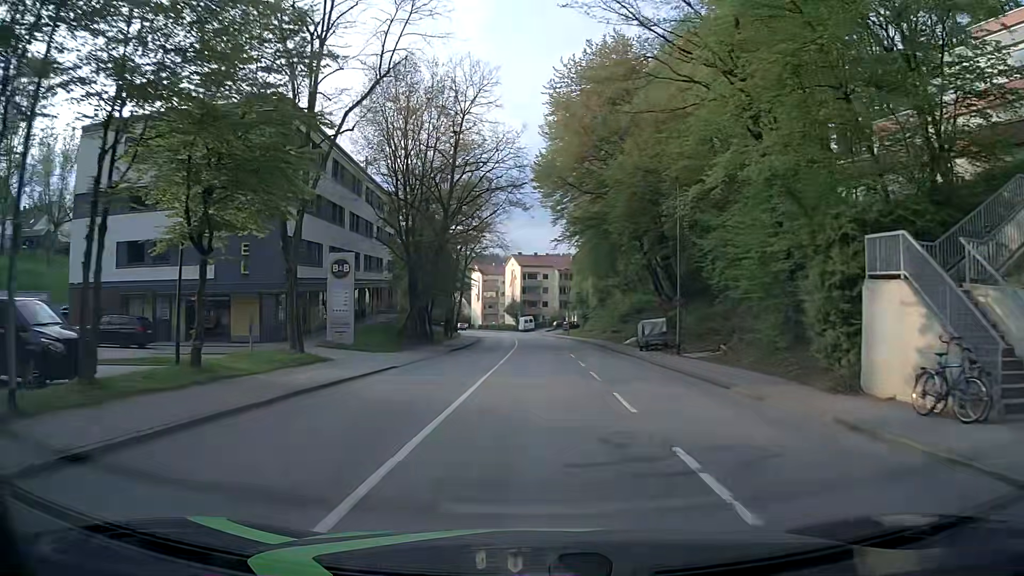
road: tertiary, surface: asphalt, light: Day
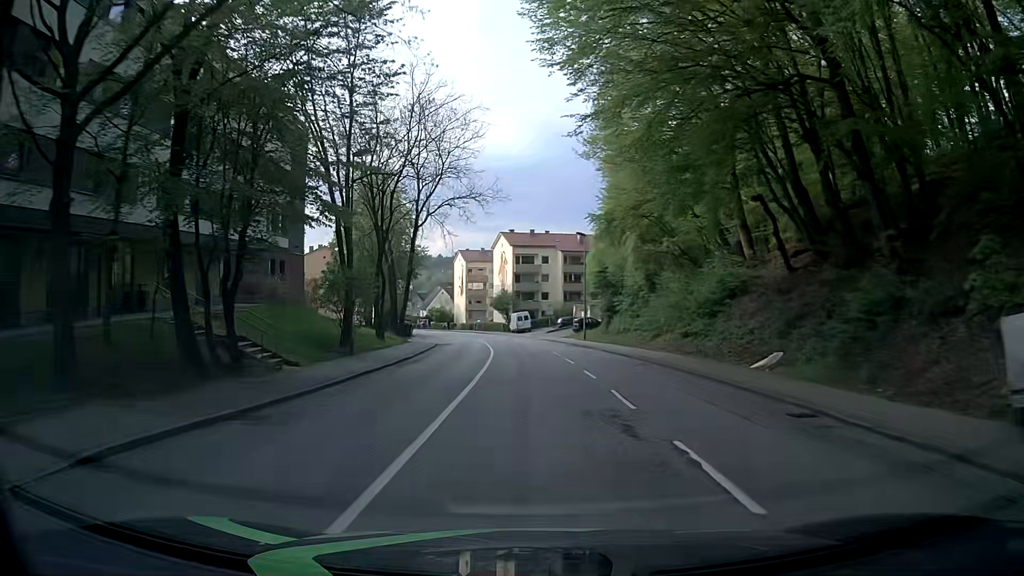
(+0.1, +30.5) m; 0°
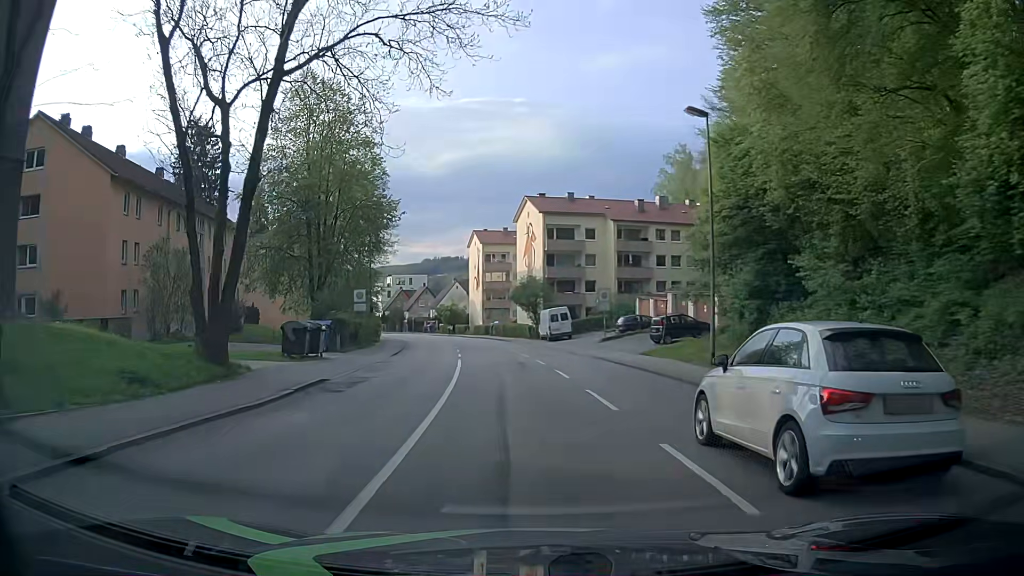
(-0.6, +30.5) m; -4°
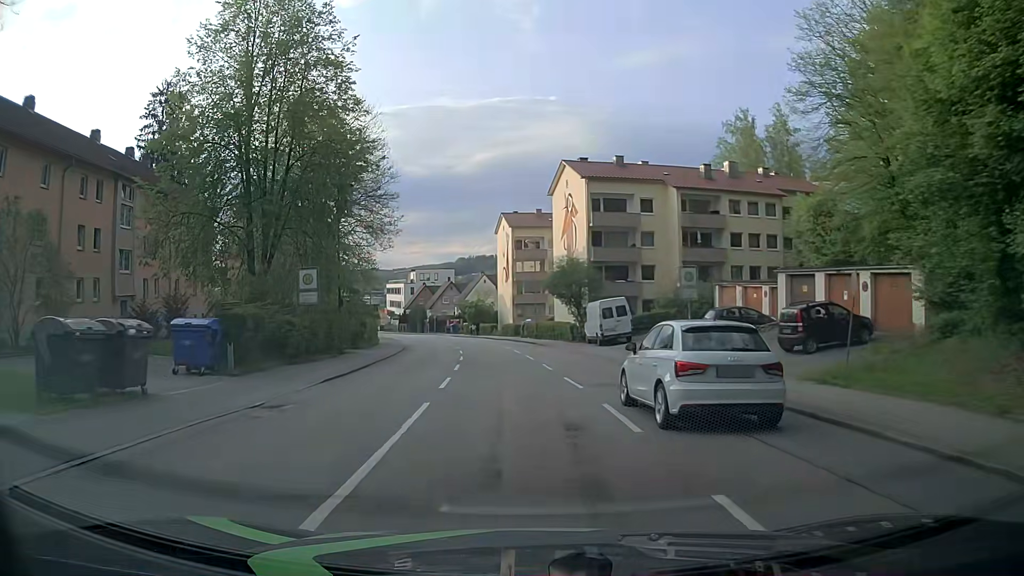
(0.0, +15.3) m; -1°
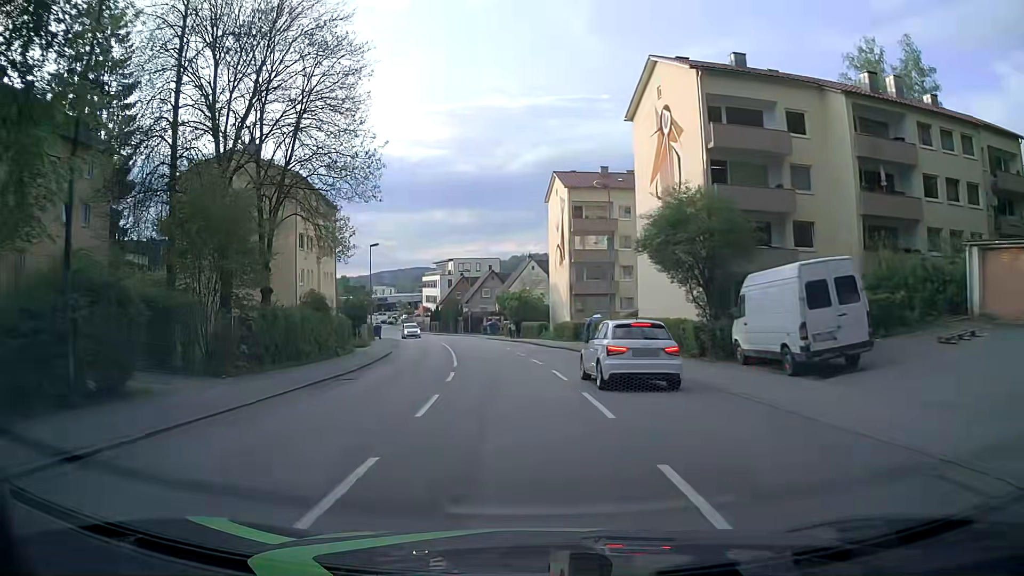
(-1.2, +22.9) m; -5°
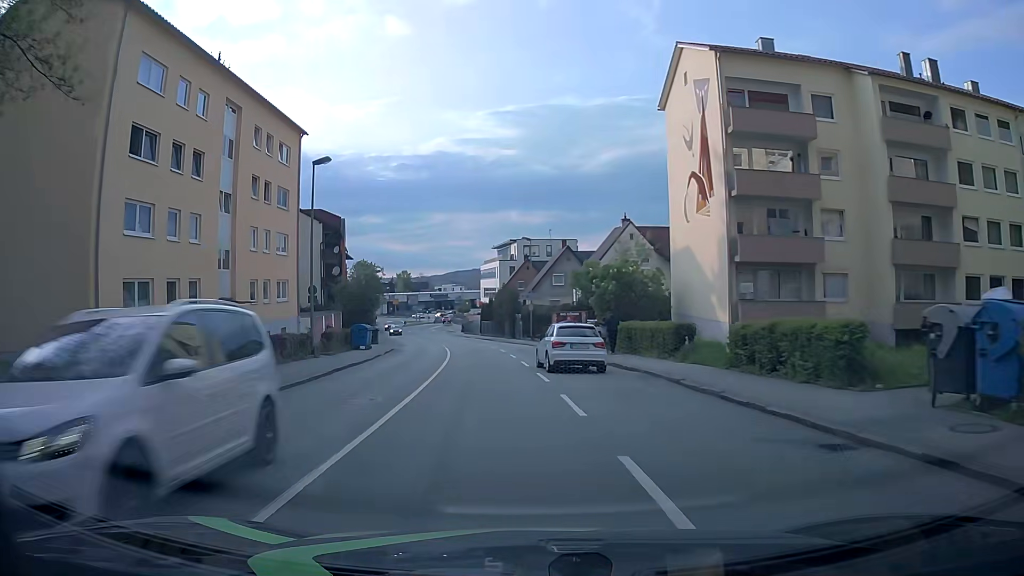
(-1.5, +30.4) m; -6°
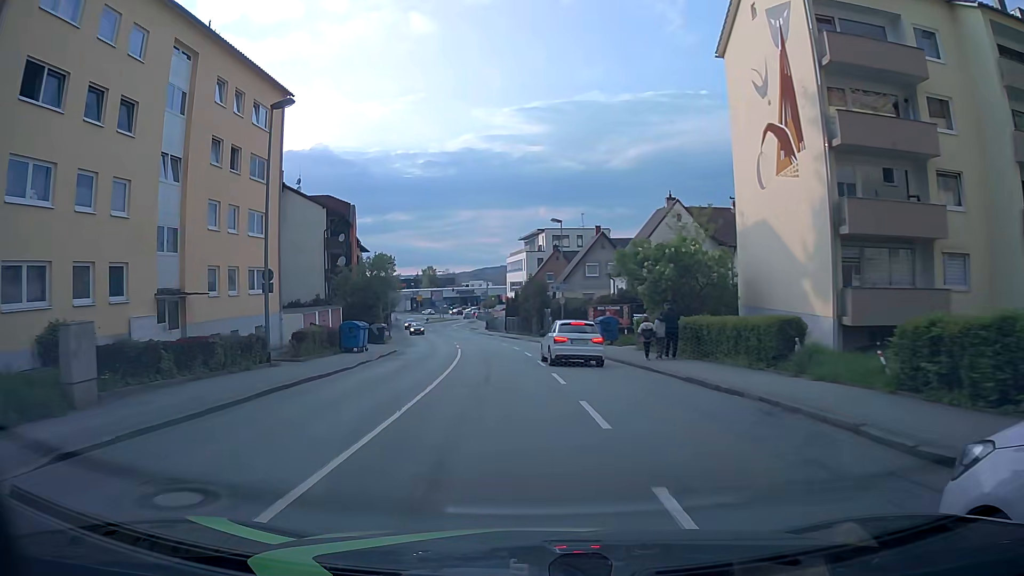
(-0.1, +7.6) m; -3°
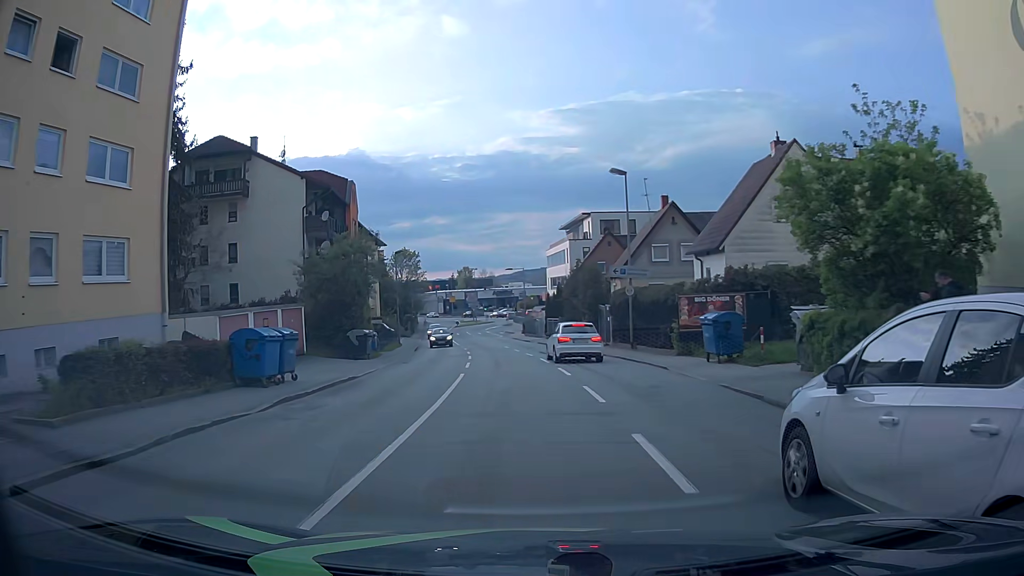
(-0.3, +15.3) m; -3°
(0, +10) (-1, +20) (-1, +30) (-2, +40) (-4, +50) (-5, +60) (-7, +70) (-9, +79) (-10, +89) (-11, +99) m
